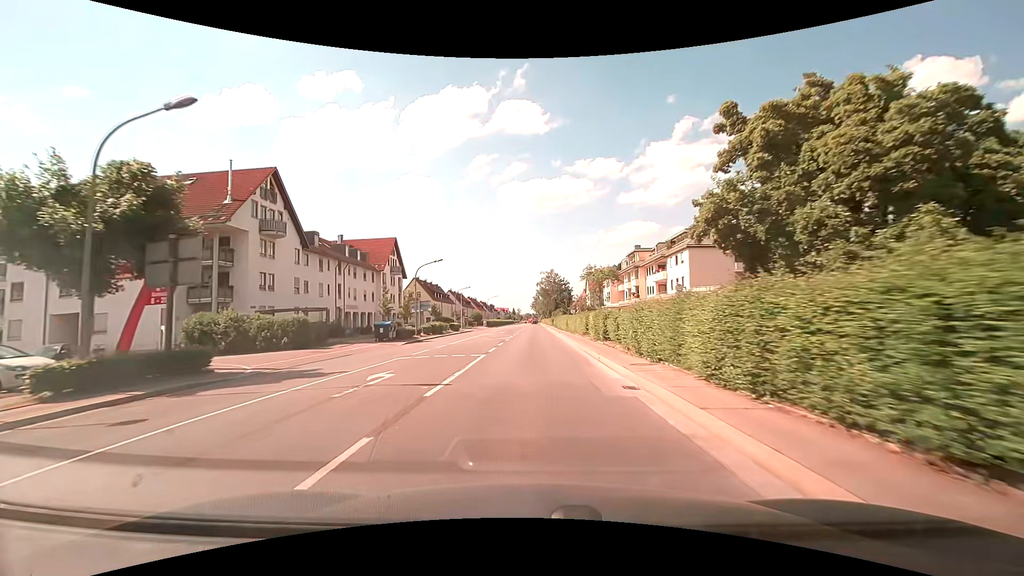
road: secondary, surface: asphalt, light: Day
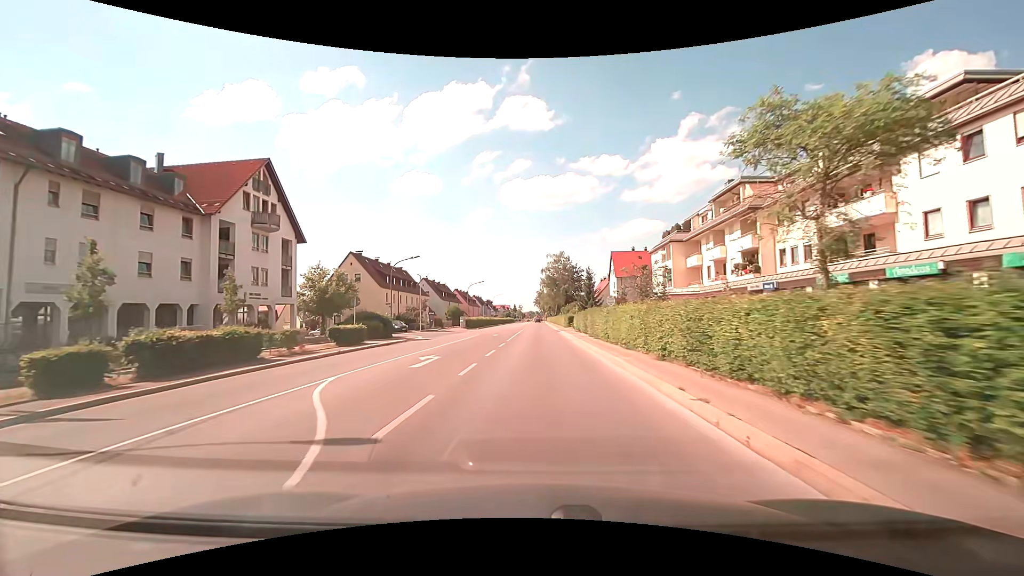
(-0.1, +39.5) m; 0°
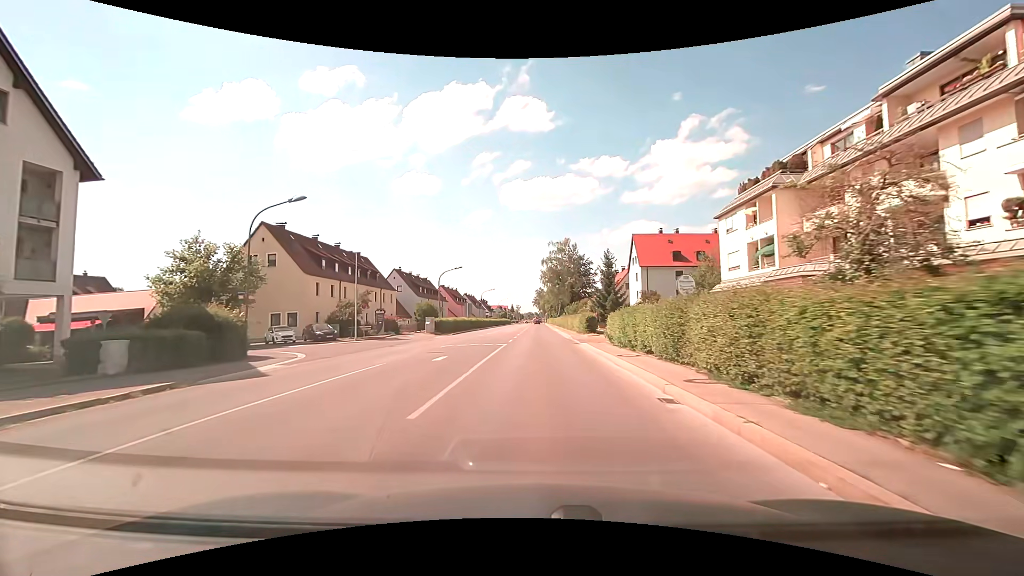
(0.0, +22.7) m; 0°
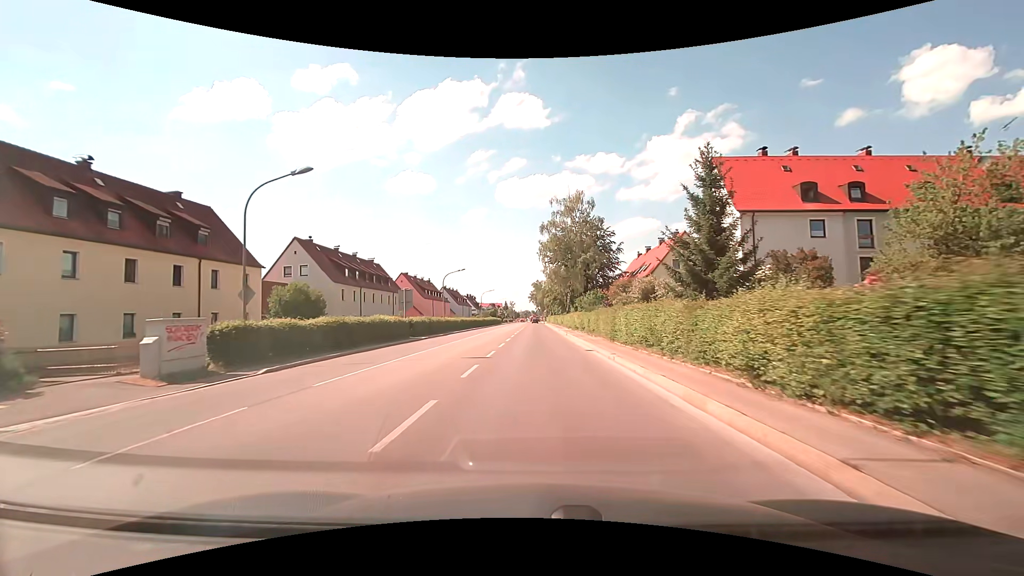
(+0.1, +36.6) m; 0°
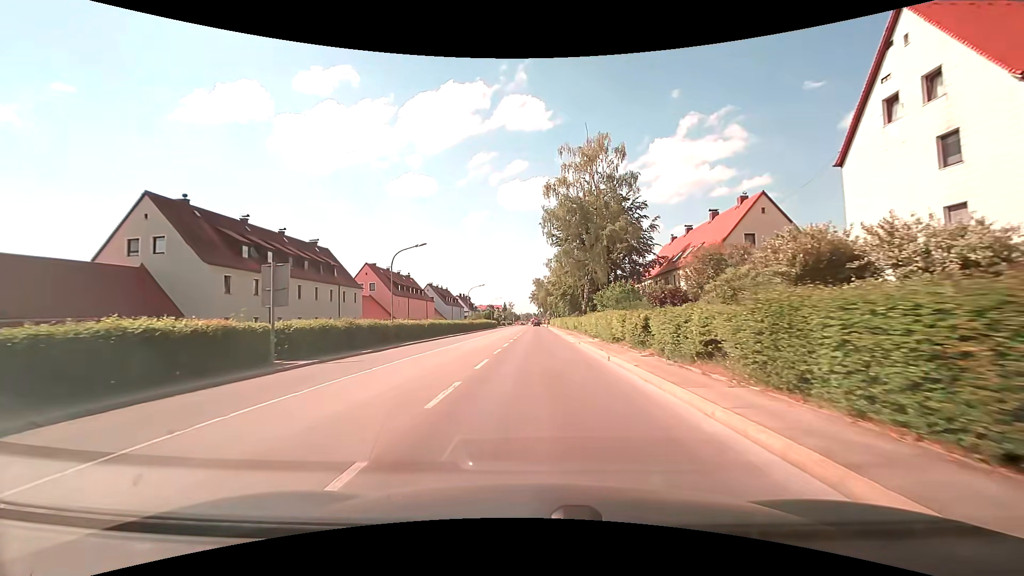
(+0.1, +21.5) m; 0°
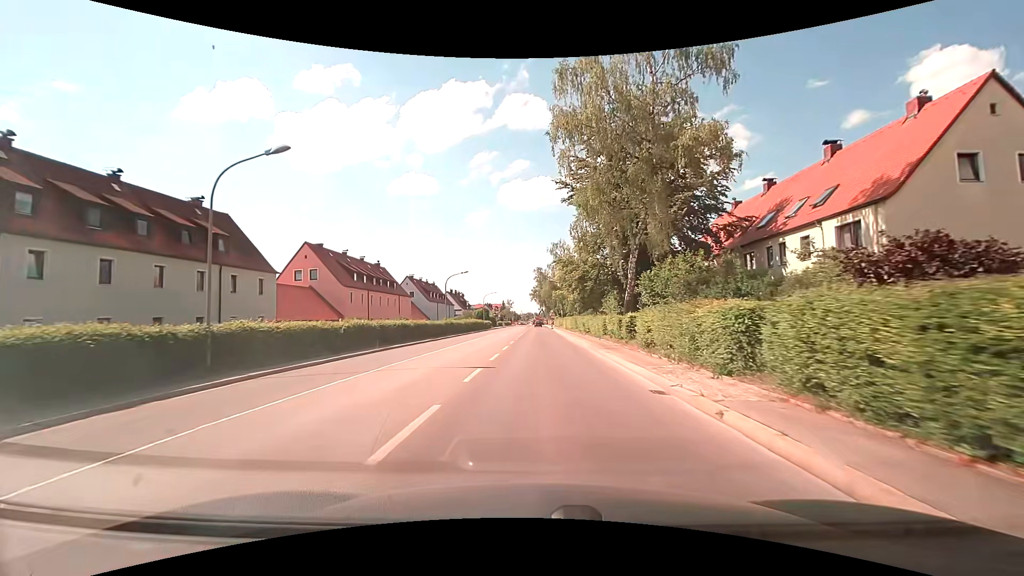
(-0.1, +21.0) m; -1°
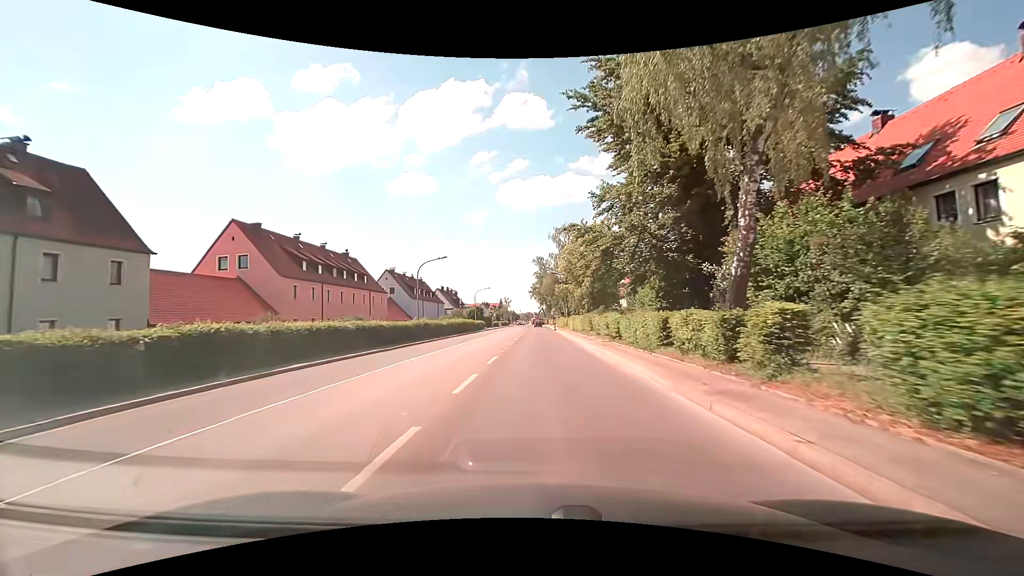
(+0.1, +13.5) m; 0°
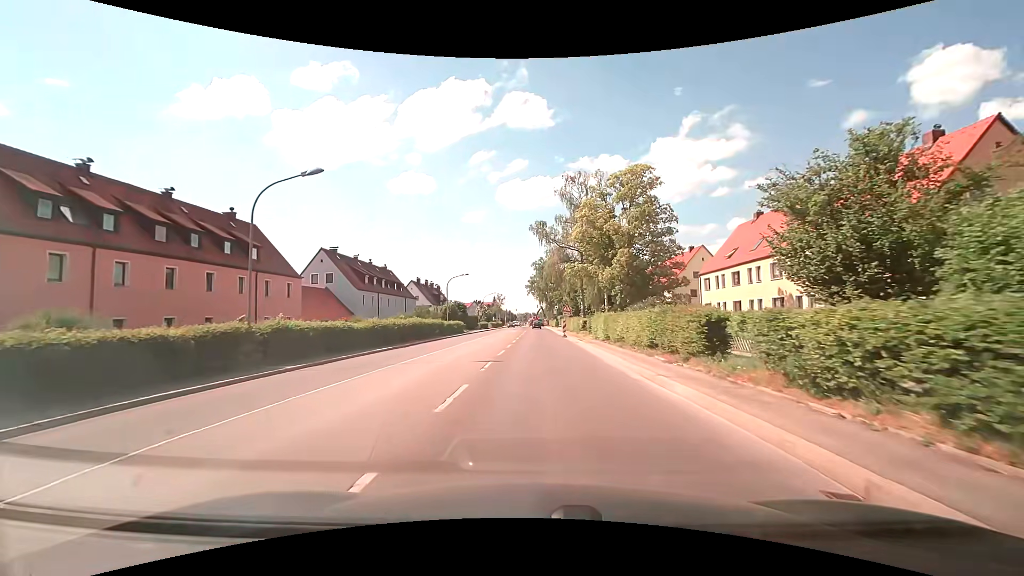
(+0.1, +25.8) m; -1°
(0, +10) (0, +20) (+1, +30) (+1, +40) (+1, +50) (+1, +60) (+1, +70) (+2, +80) (+2, +90) (+2, +100) m
